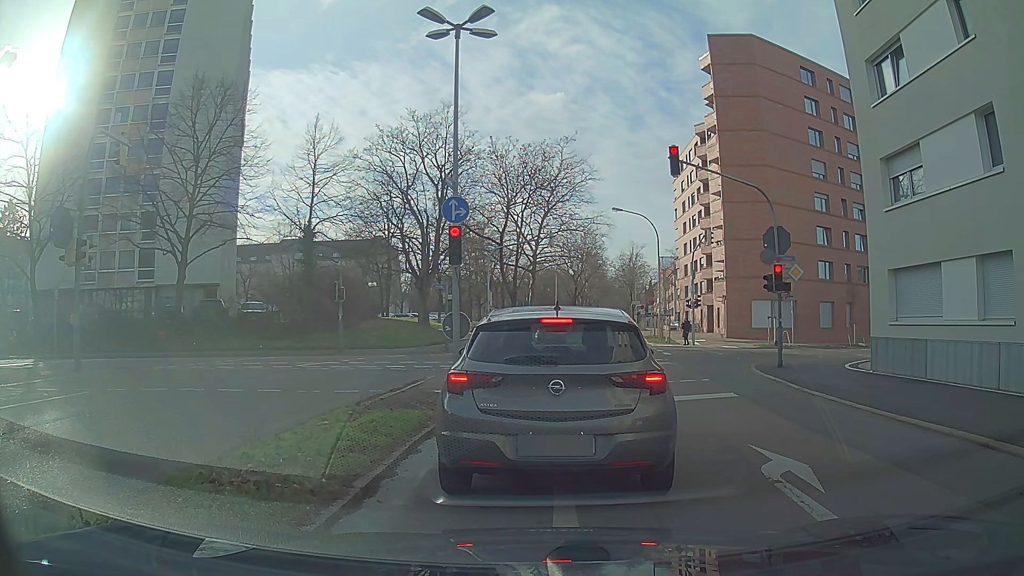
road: secondary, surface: asphalt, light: Day
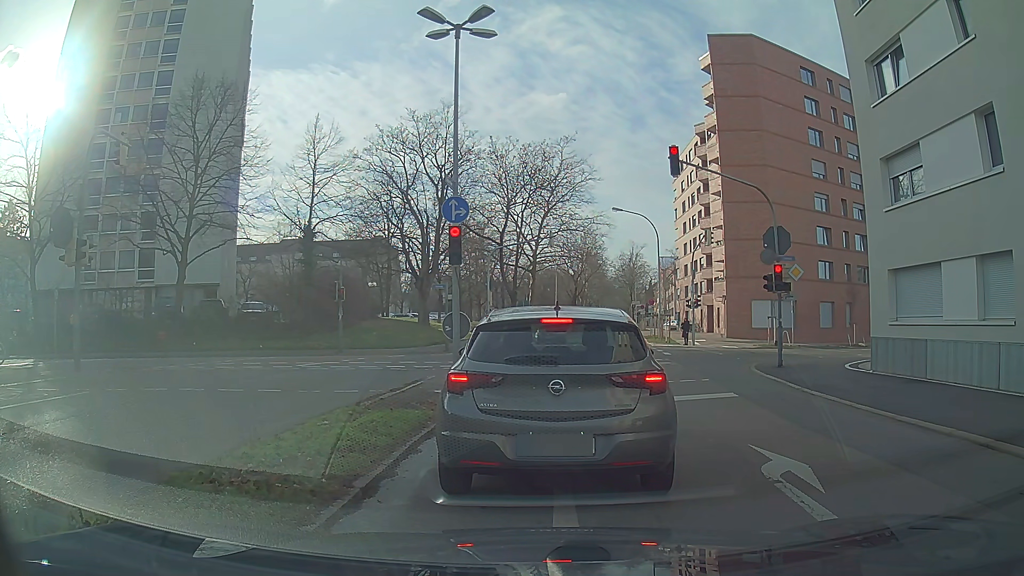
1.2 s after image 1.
(0.0, 0.0) m; 0°
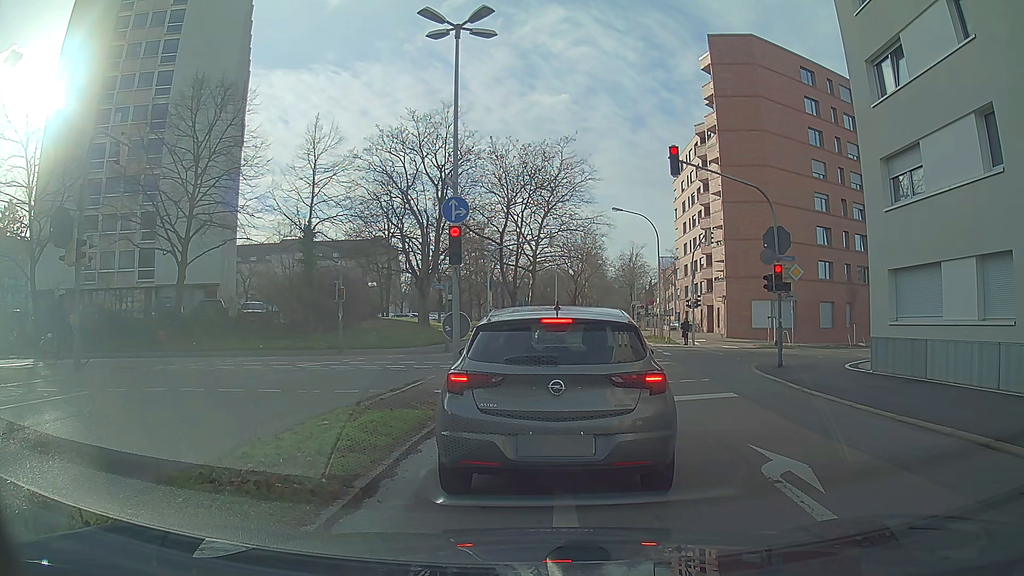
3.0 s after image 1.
(0.0, 0.0) m; 0°
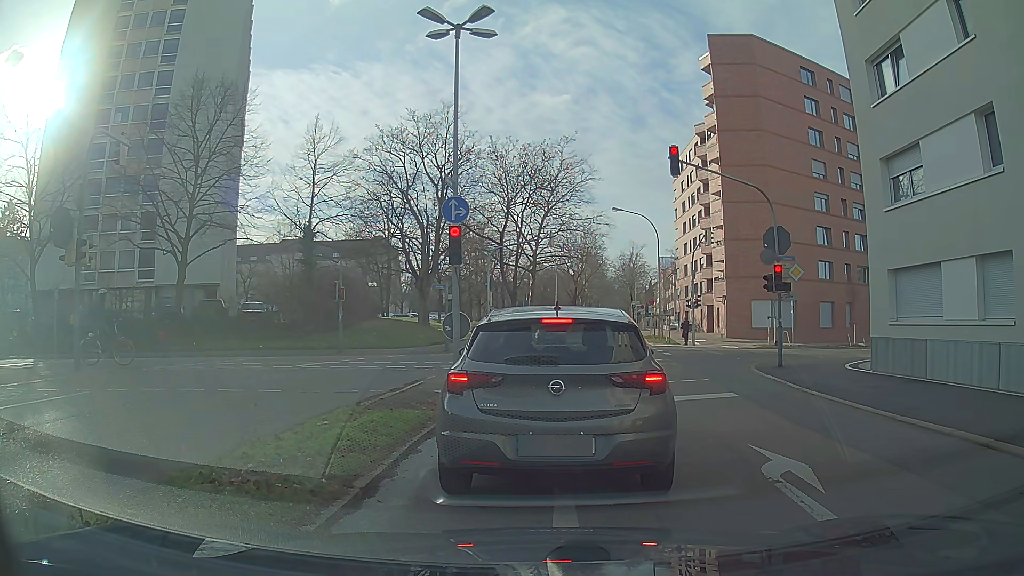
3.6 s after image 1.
(0.0, 0.0) m; 0°
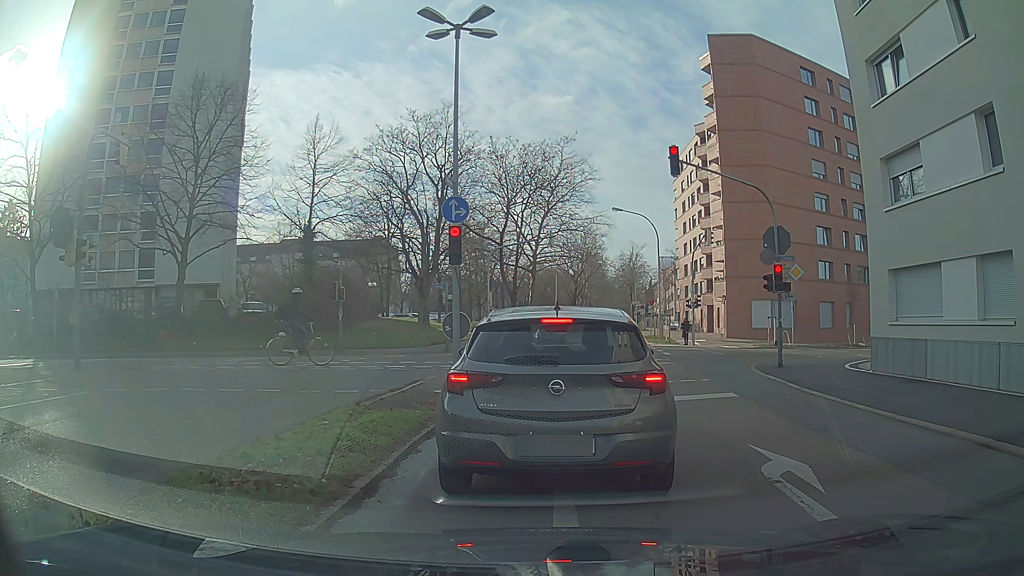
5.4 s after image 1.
(0.0, 0.0) m; 0°
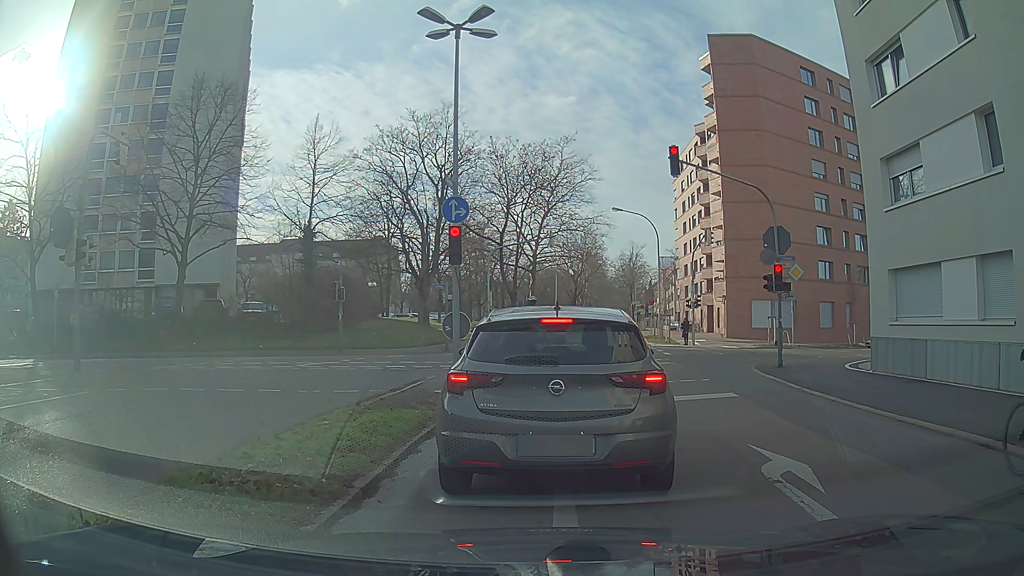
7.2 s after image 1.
(0.0, 0.0) m; 0°
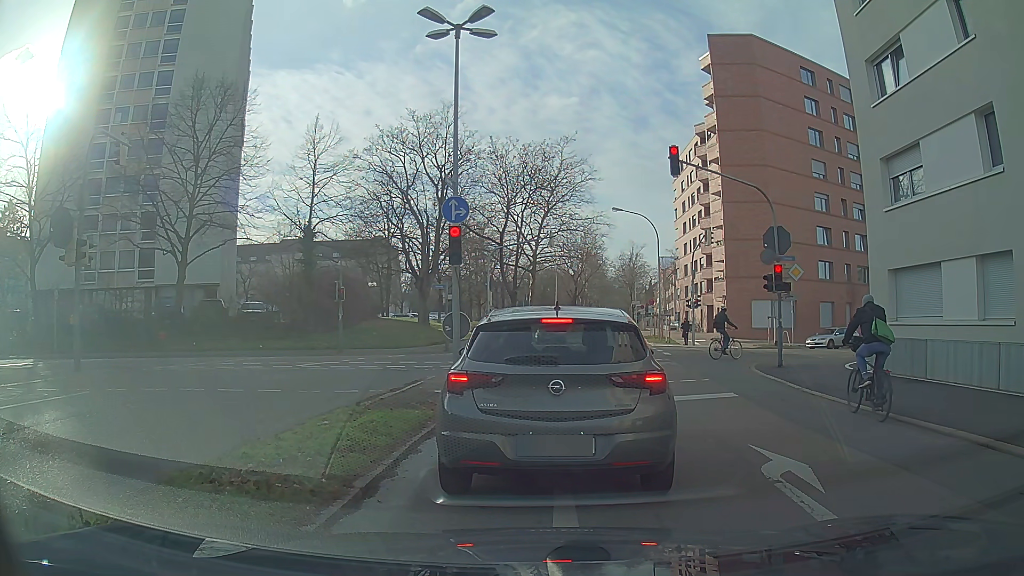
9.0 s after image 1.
(0.0, 0.0) m; 0°
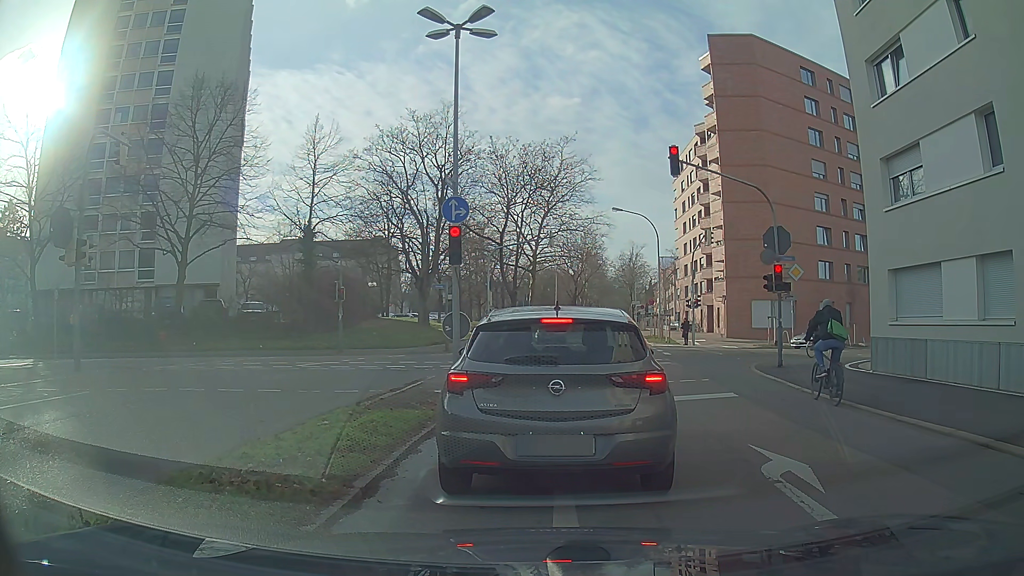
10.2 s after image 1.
(0.0, 0.0) m; 0°
(+1, +10) (+3, +20) (+4, +30) (+6, +39) (+8, +49) (+10, +59) (+13, +69) (+15, +79) (+17, +88) (+18, +98) m
